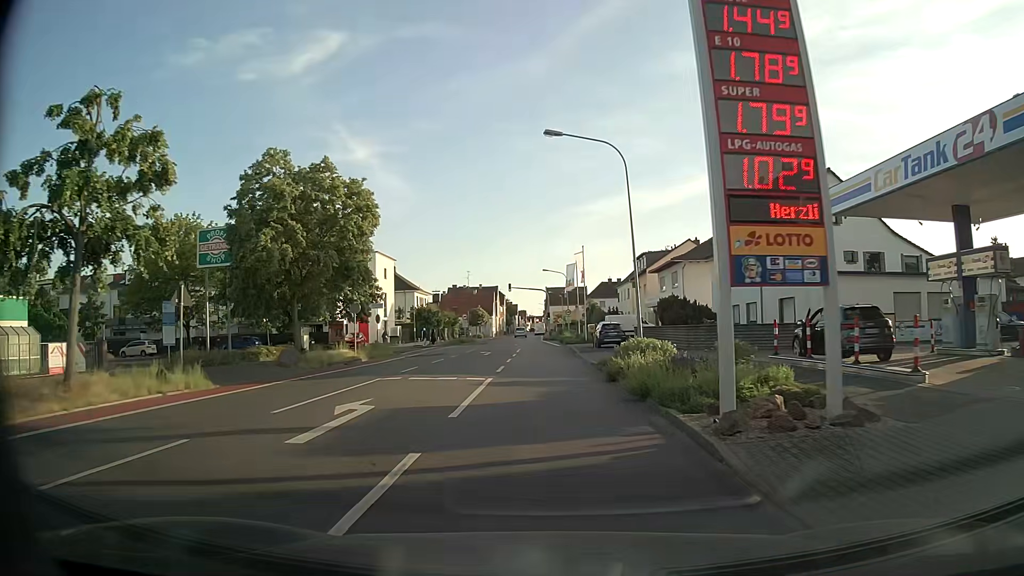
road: tertiary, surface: asphalt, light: Day
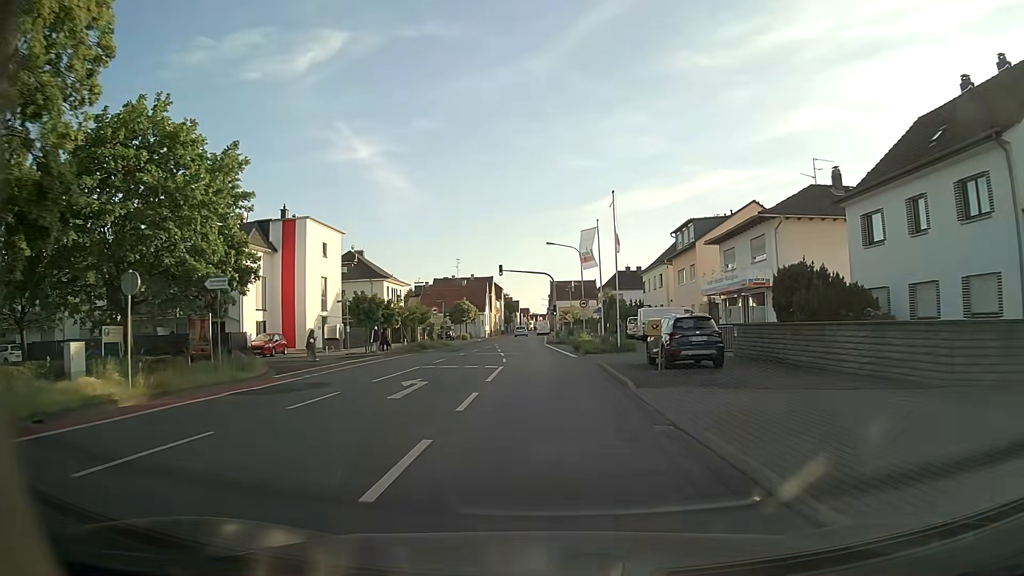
(+0.1, +21.8) m; 0°
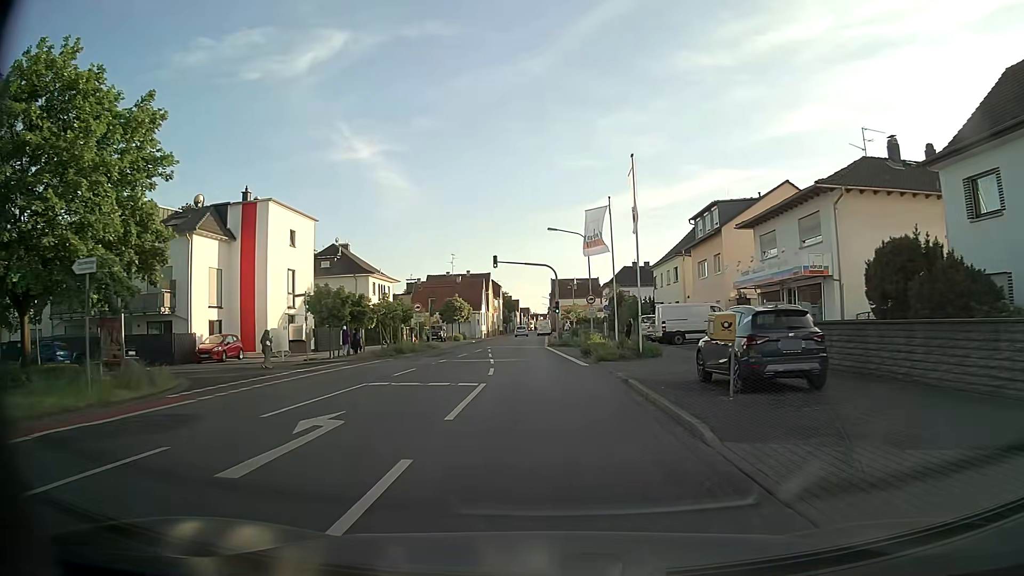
(0.0, +7.1) m; 0°
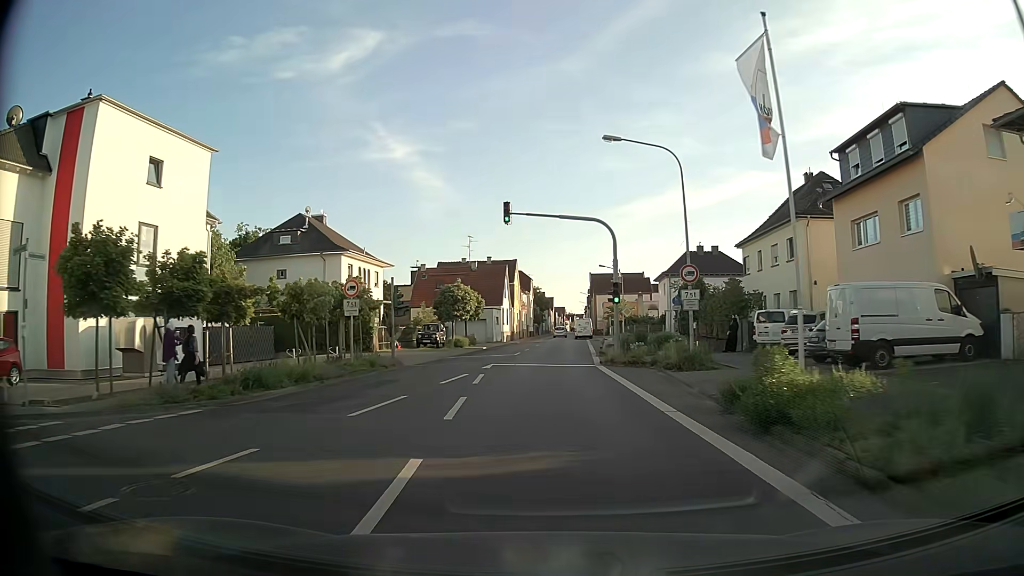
(-0.5, +21.0) m; -4°
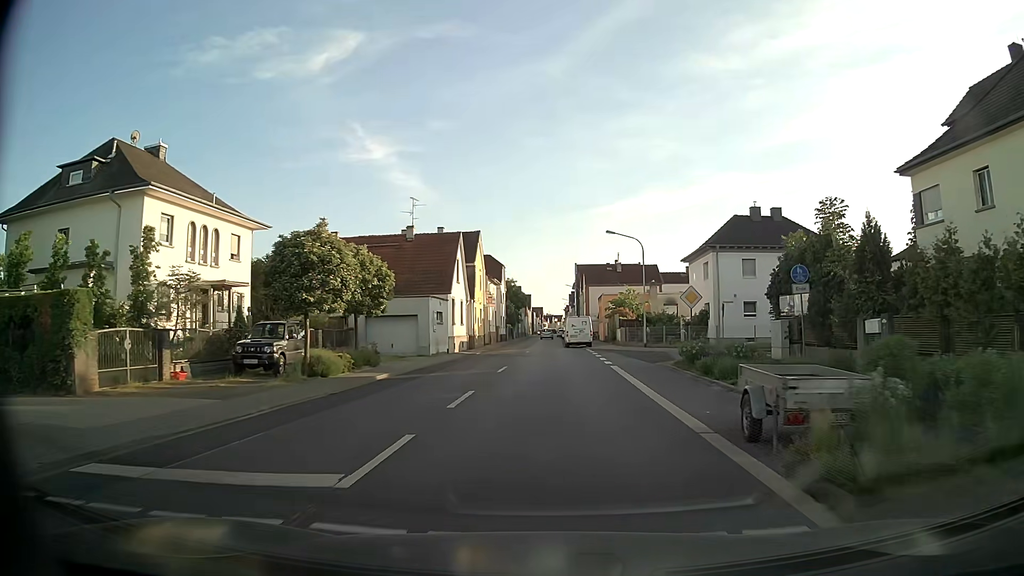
(+0.2, +25.8) m; +2°
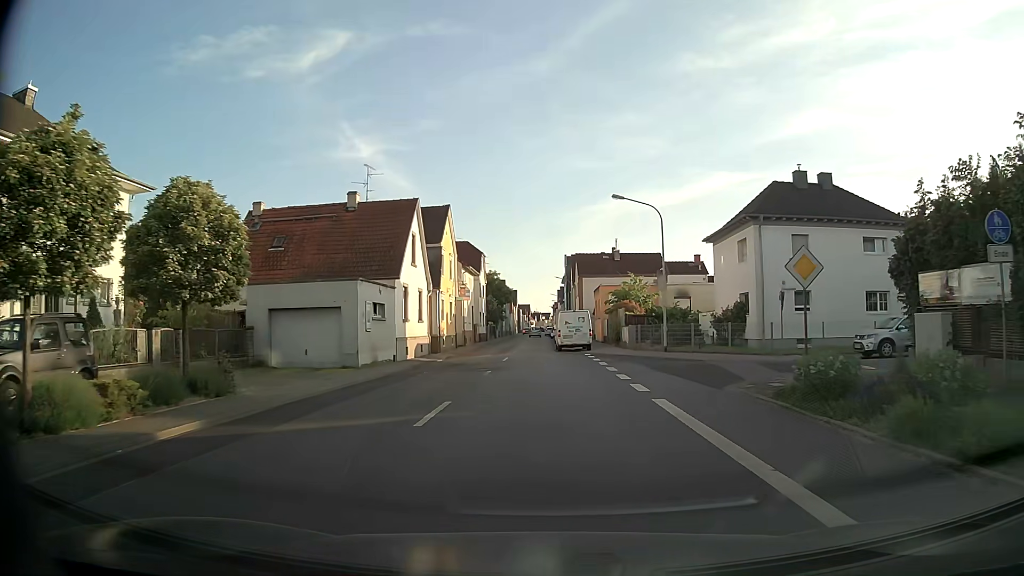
(+0.2, +11.4) m; +1°
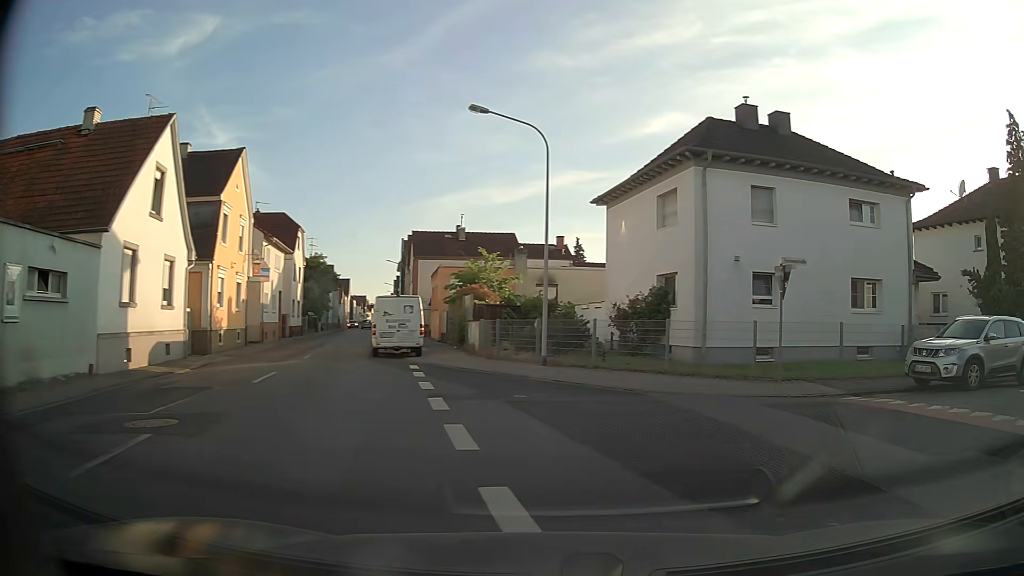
(+0.7, +12.6) m; +14°
